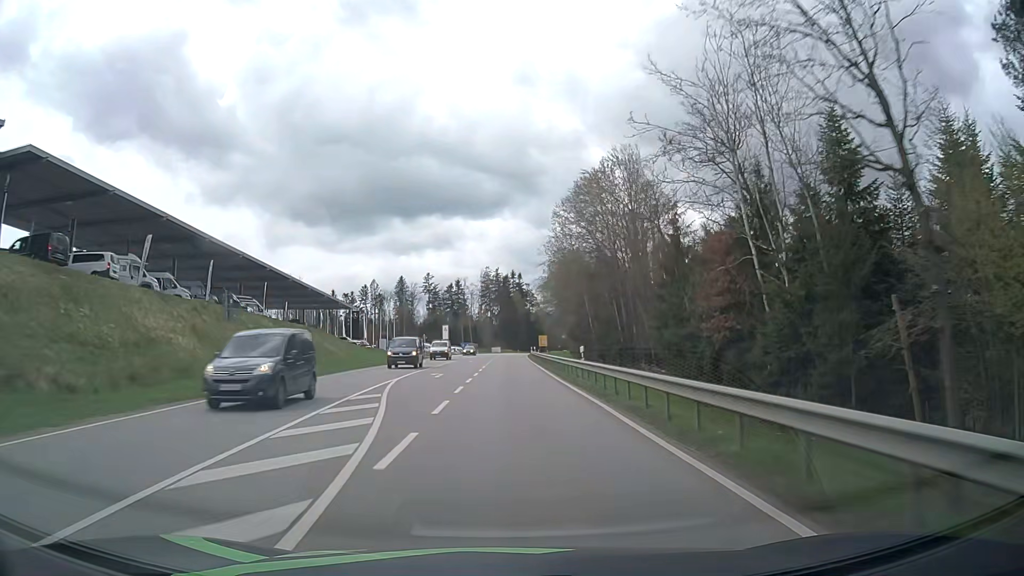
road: secondary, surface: asphalt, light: Day
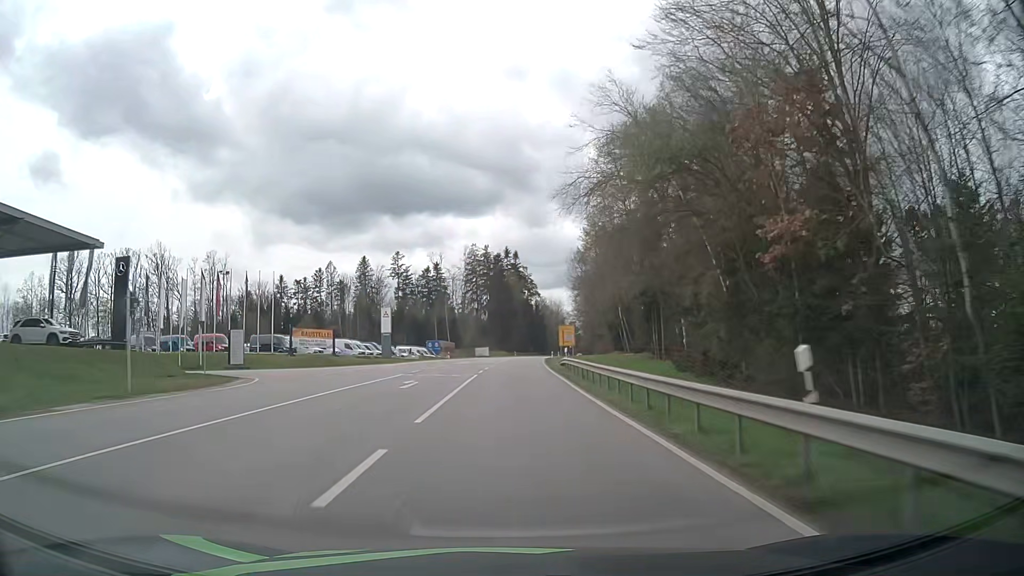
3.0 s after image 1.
(+0.4, +68.6) m; +1°
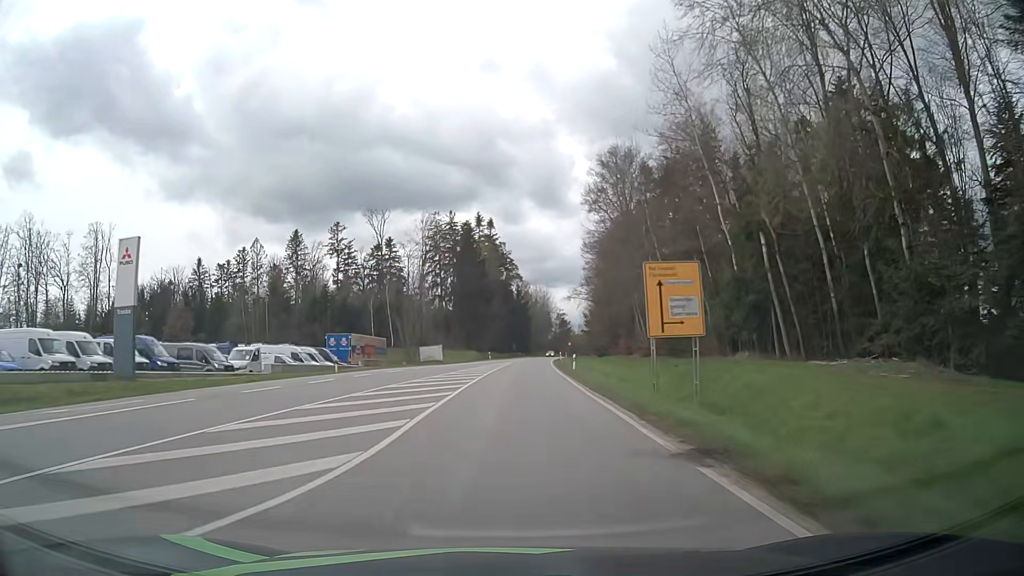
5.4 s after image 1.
(+1.0, +55.6) m; +2°
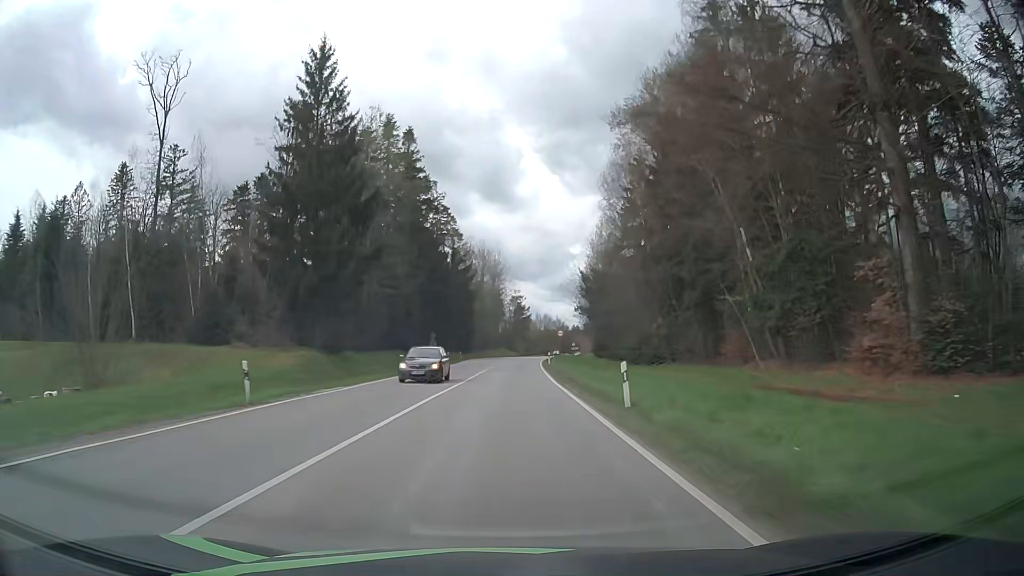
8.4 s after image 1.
(+2.8, +70.7) m; +4°
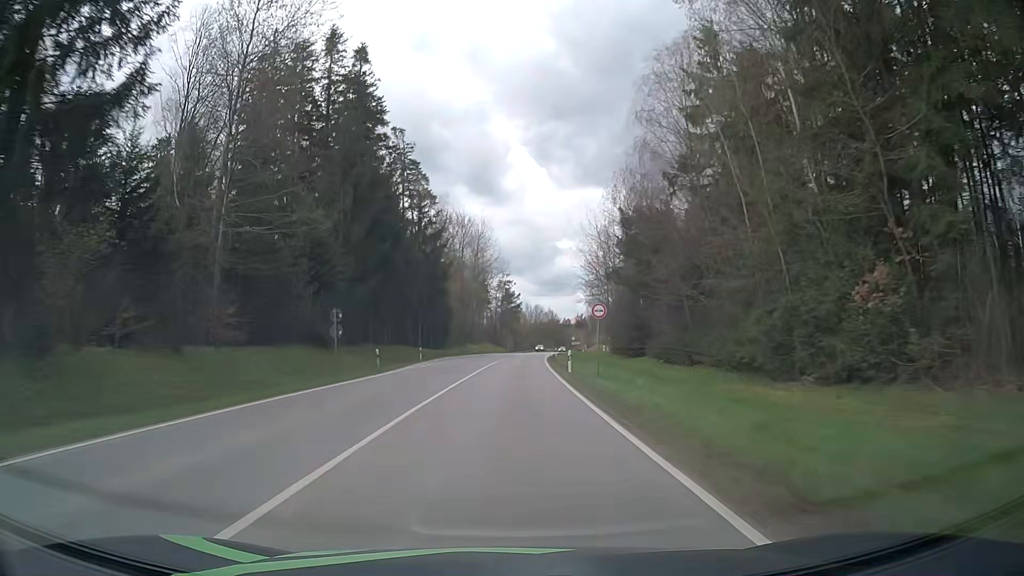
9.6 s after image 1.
(+0.3, +28.8) m; +1°
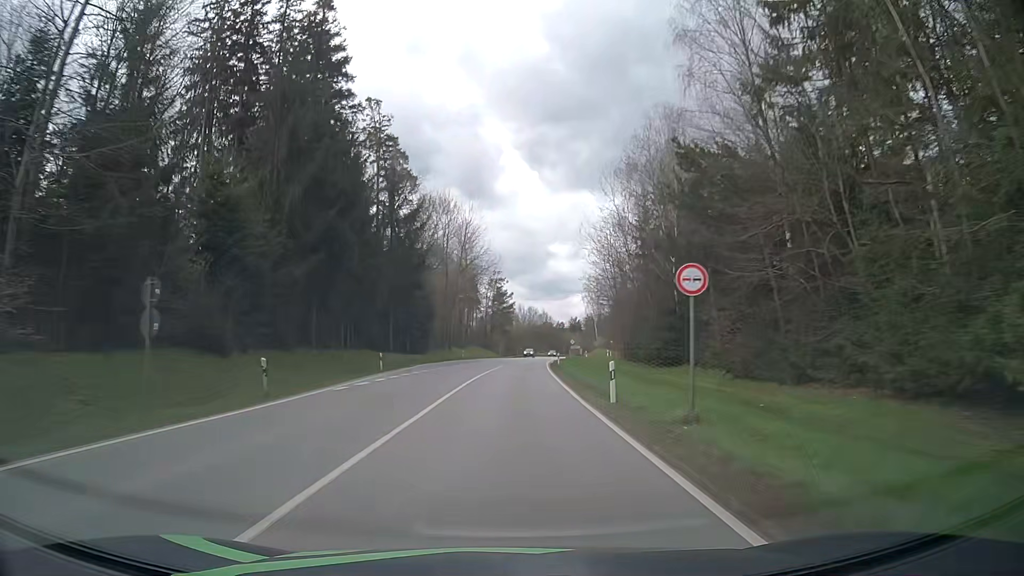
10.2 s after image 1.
(+0.1, +14.5) m; +1°
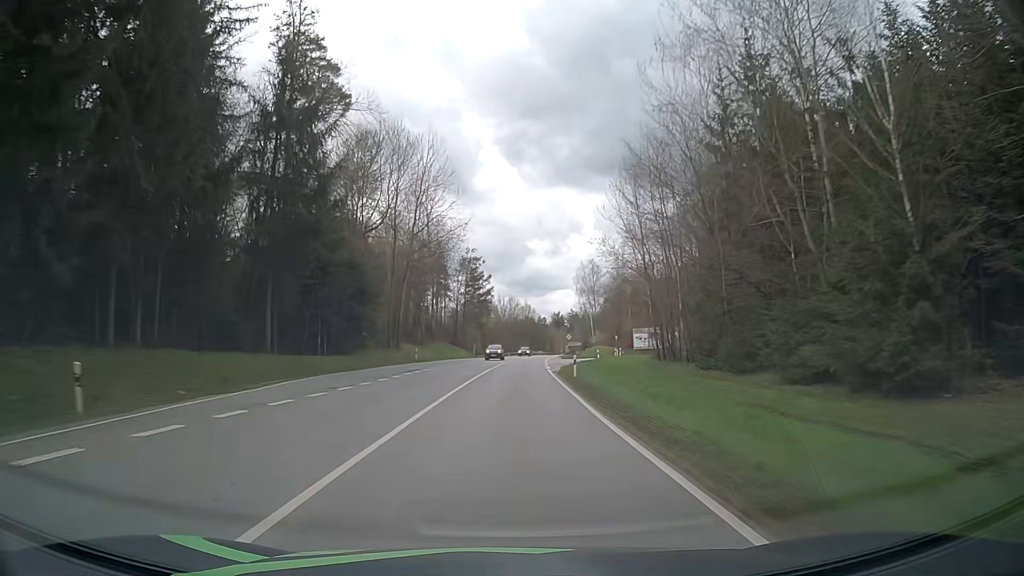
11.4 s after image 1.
(+0.4, +29.3) m; +1°
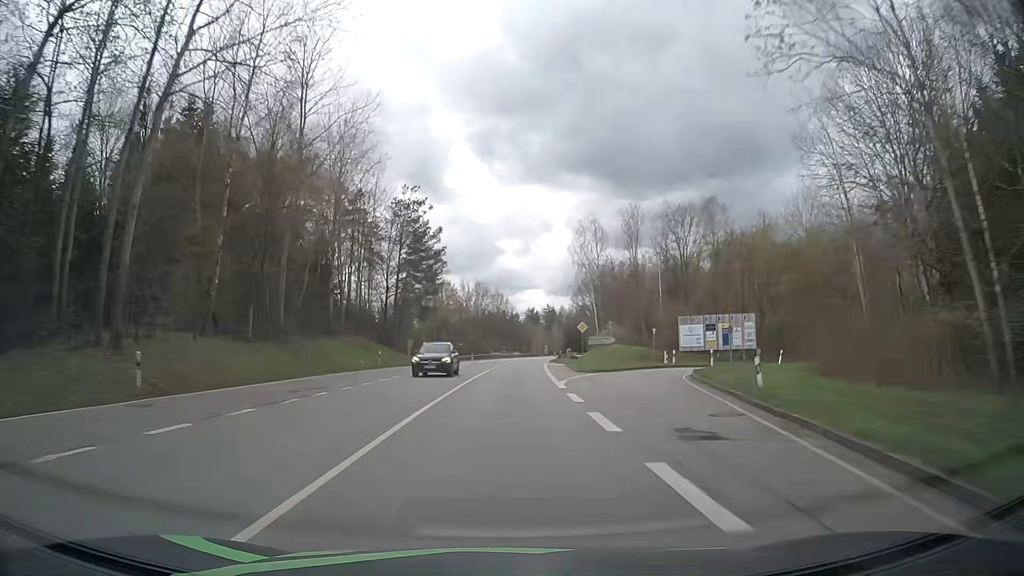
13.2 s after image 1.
(+1.4, +44.6) m; +3°
(0, +10) (0, +20) (0, +30) (+1, +40) (+1, +50) (+2, +60) (+2, +70) (+3, +80) (+4, +90) (+5, +100) m
